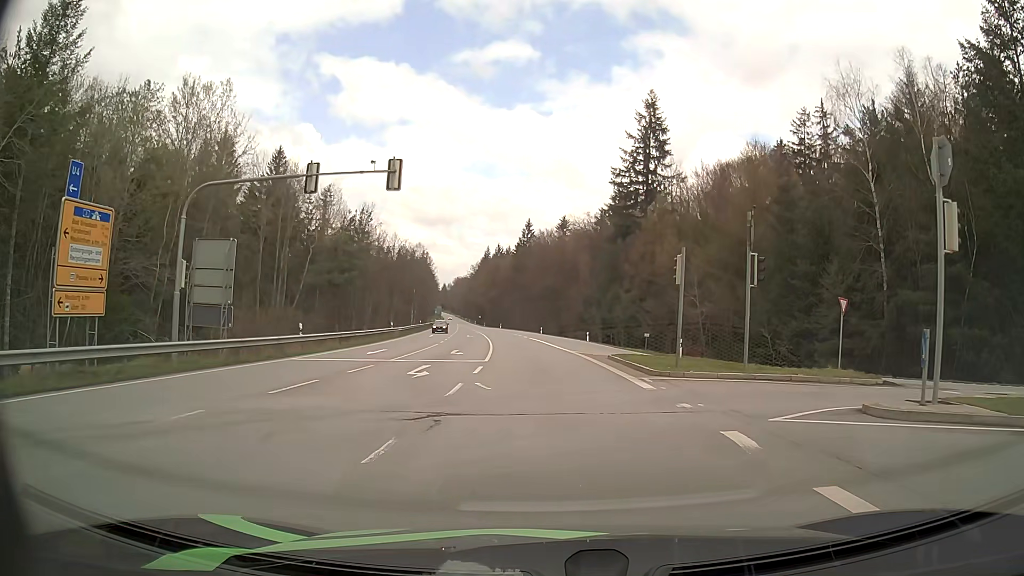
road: secondary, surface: asphalt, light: Day
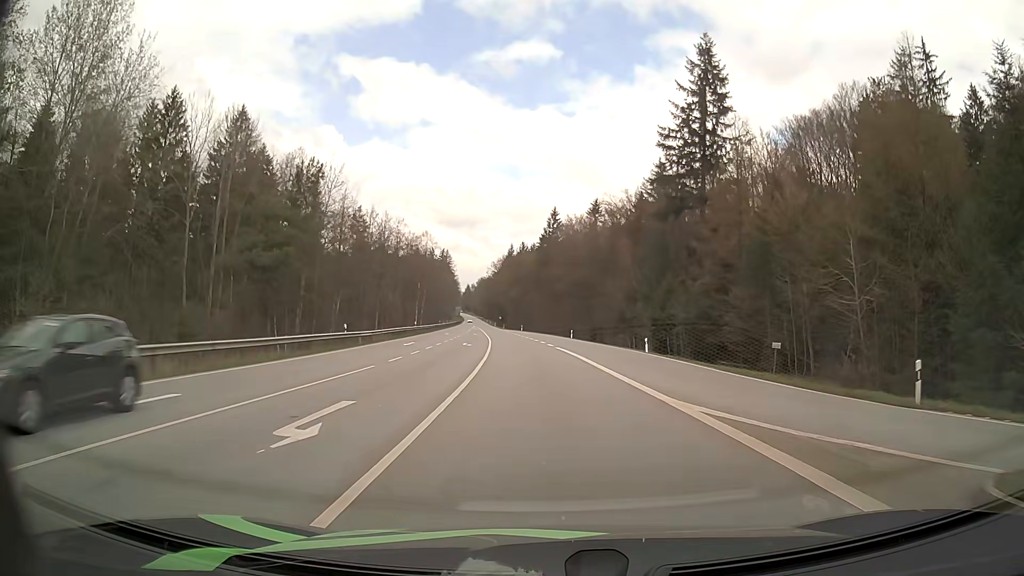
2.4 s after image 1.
(-0.6, +23.3) m; -3°
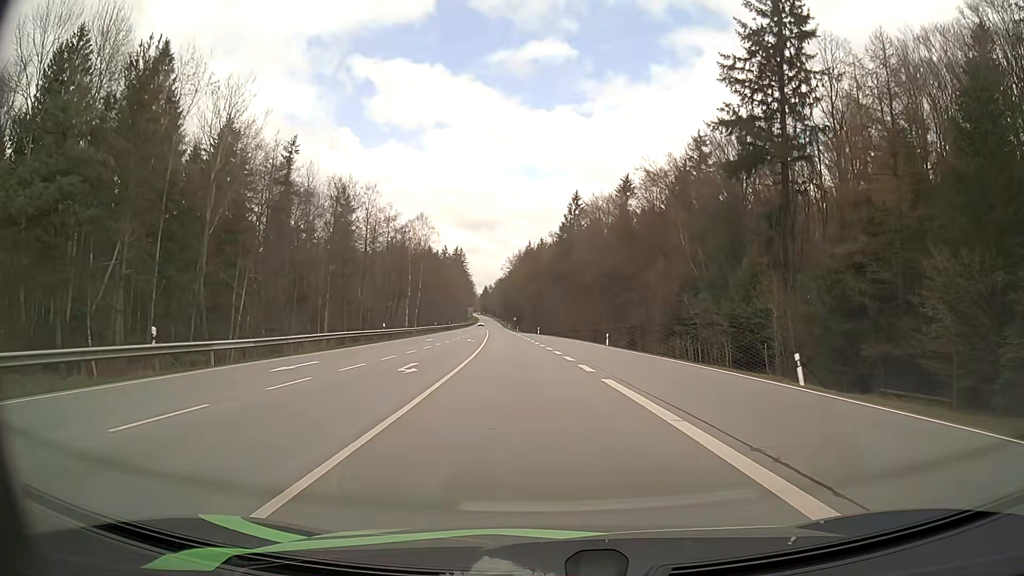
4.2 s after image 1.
(-0.2, +23.8) m; -1°
(0, +10) (-1, +20) (-1, +30) (-2, +40) (-3, +50) (-4, +60) (-5, +70) (-5, +80) (-6, +90) (-7, +100) m
